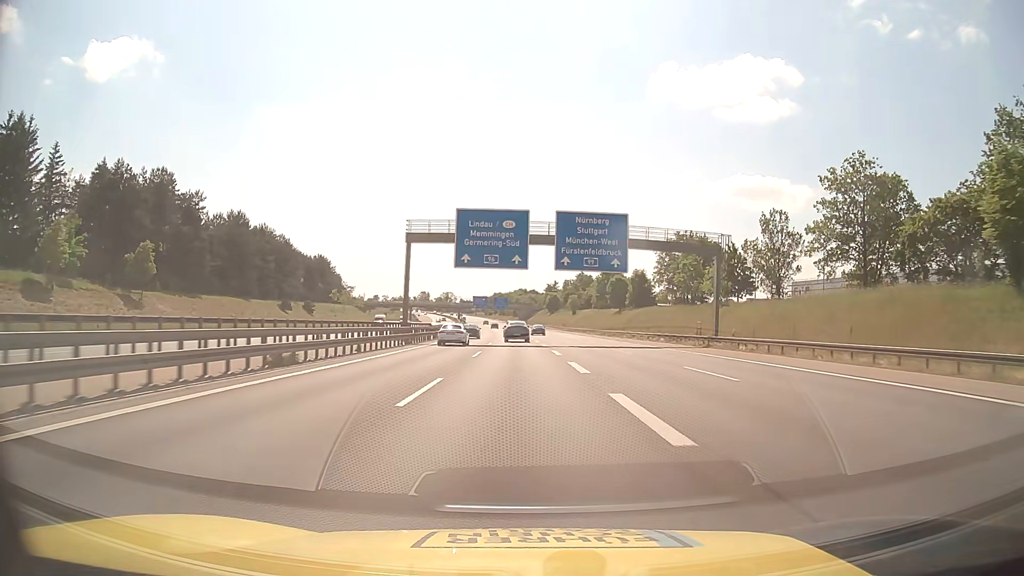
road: motorway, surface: asphalt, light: Day
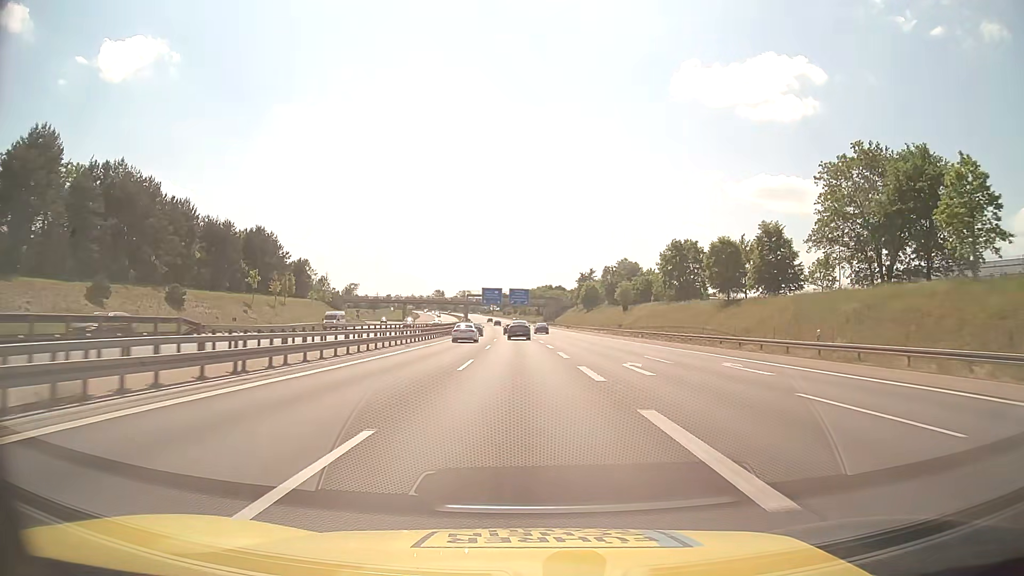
(-1.1, +62.8) m; -2°
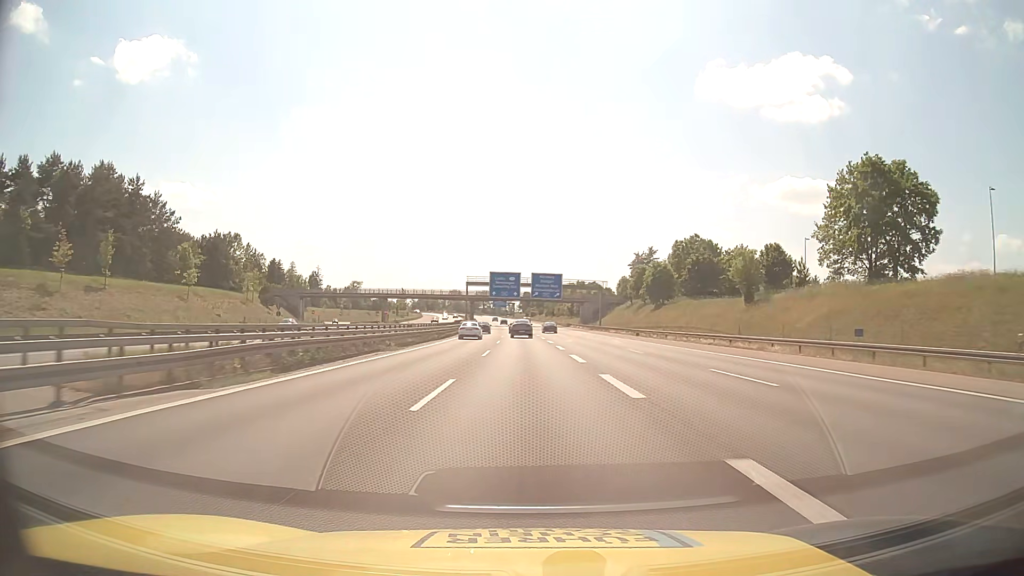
(-1.3, +64.3) m; -2°
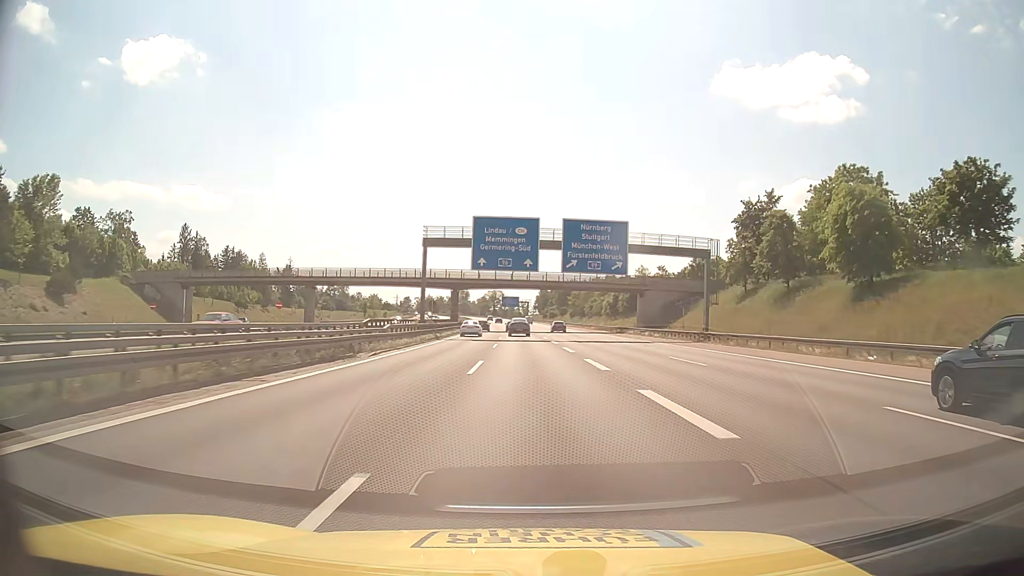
(-1.0, +64.7) m; -1°
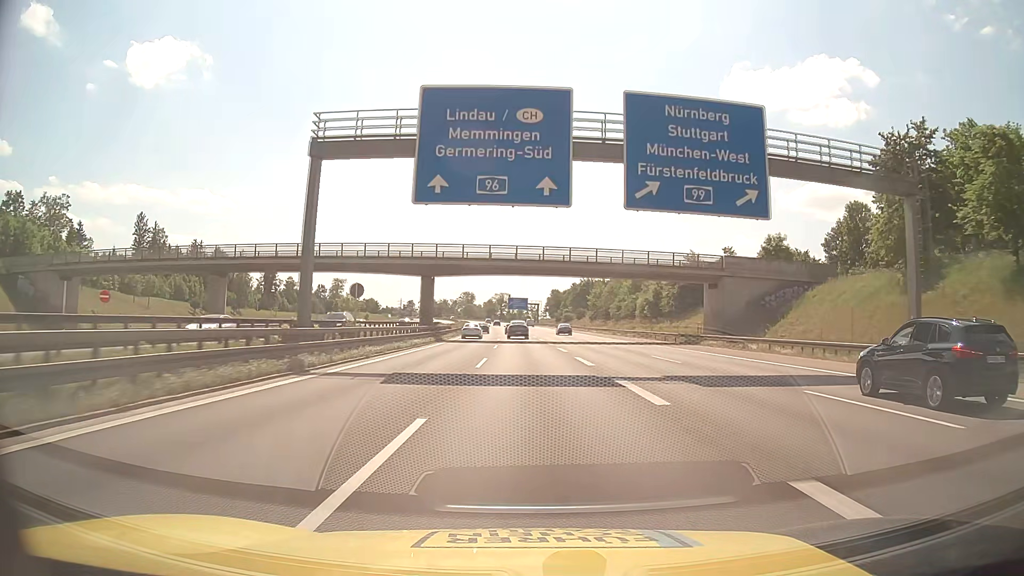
(-0.2, +32.4) m; -1°
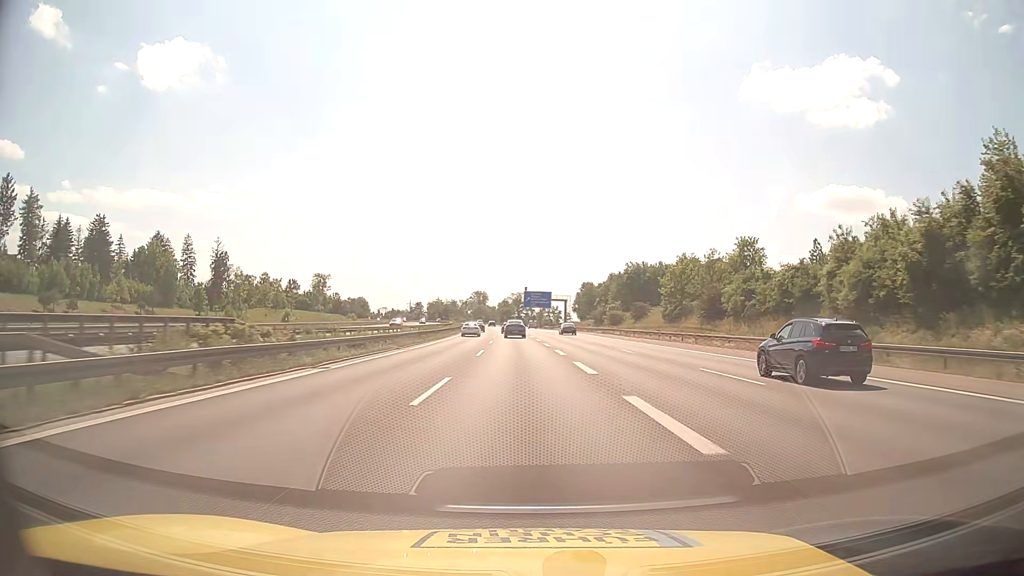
(-0.7, +64.5) m; -1°
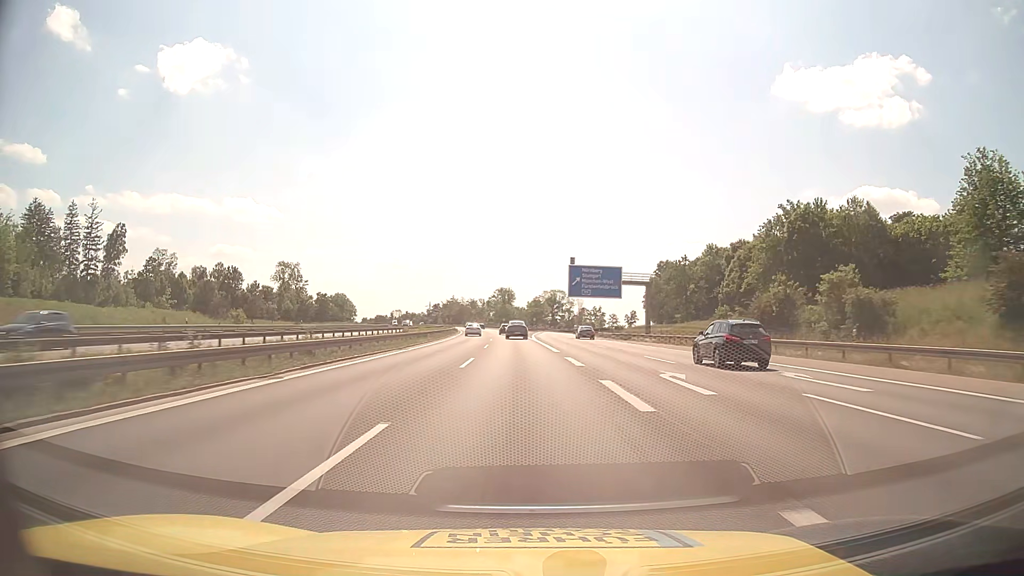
(-2.3, +80.4) m; -3°
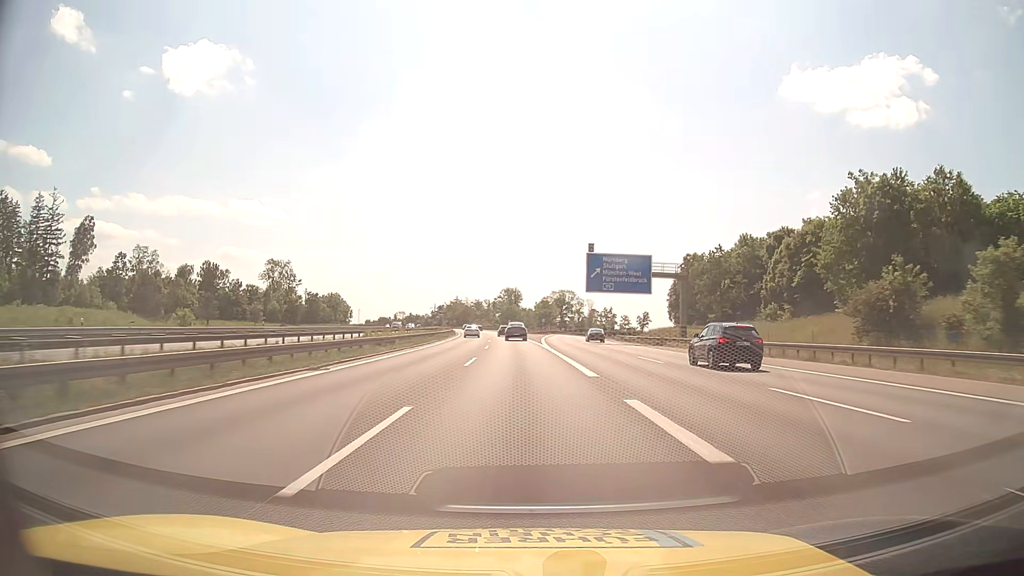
(-0.1, +16.1) m; -1°
(0, +10) (0, +20) (0, +30) (-1, +40) (-1, +50) (-1, +60) (-2, +70) (-3, +80) (-3, +90) (-4, +100) m
